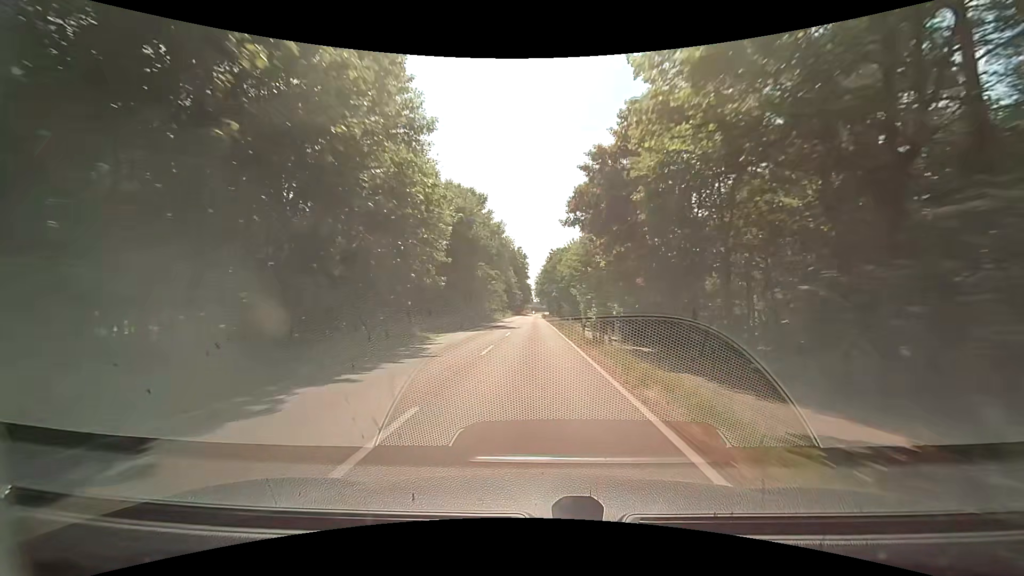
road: tertiary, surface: asphalt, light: Day
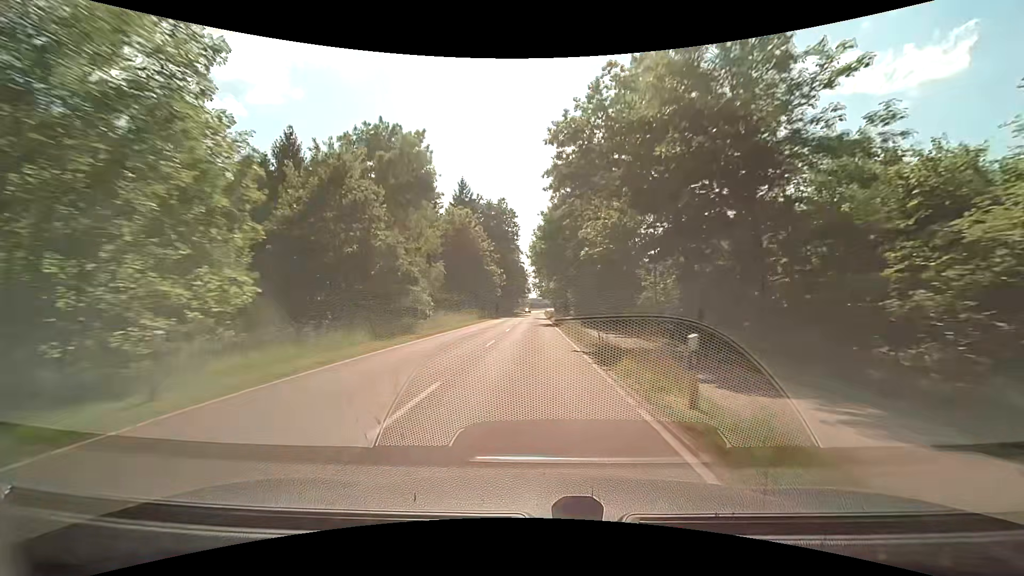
(+0.1, +70.0) m; 0°
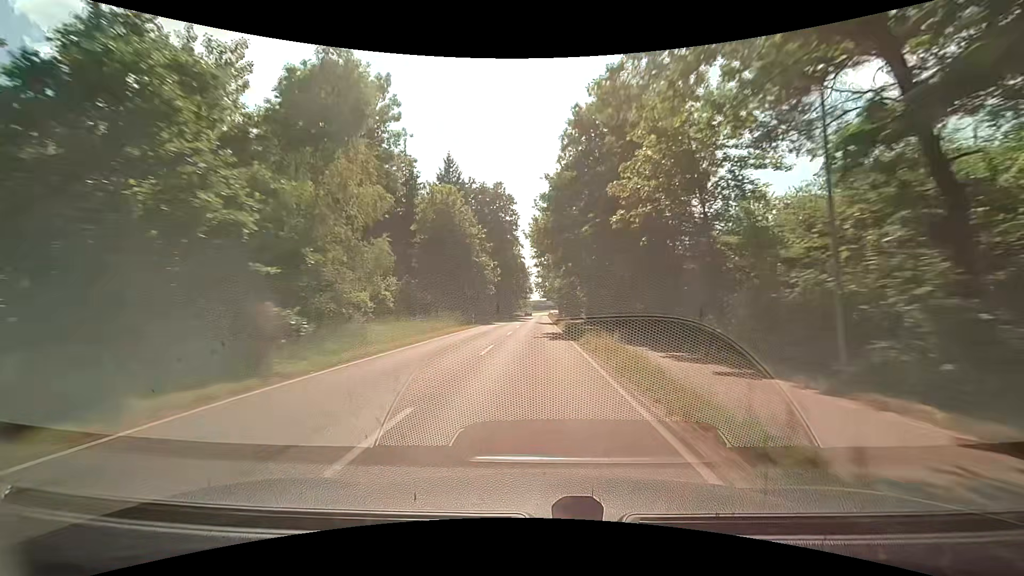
(-0.1, +14.0) m; -1°
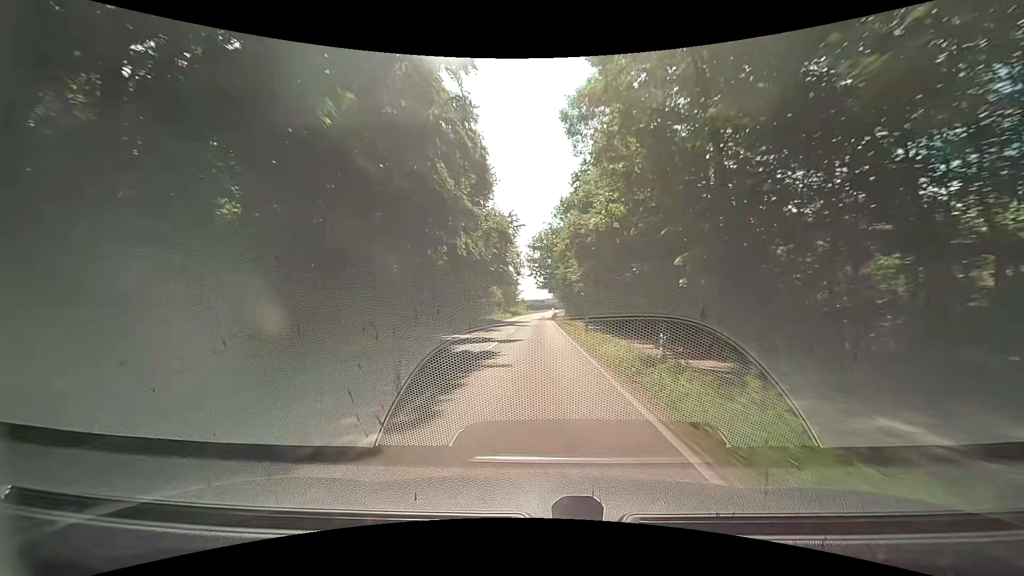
(+0.2, +70.0) m; +1°
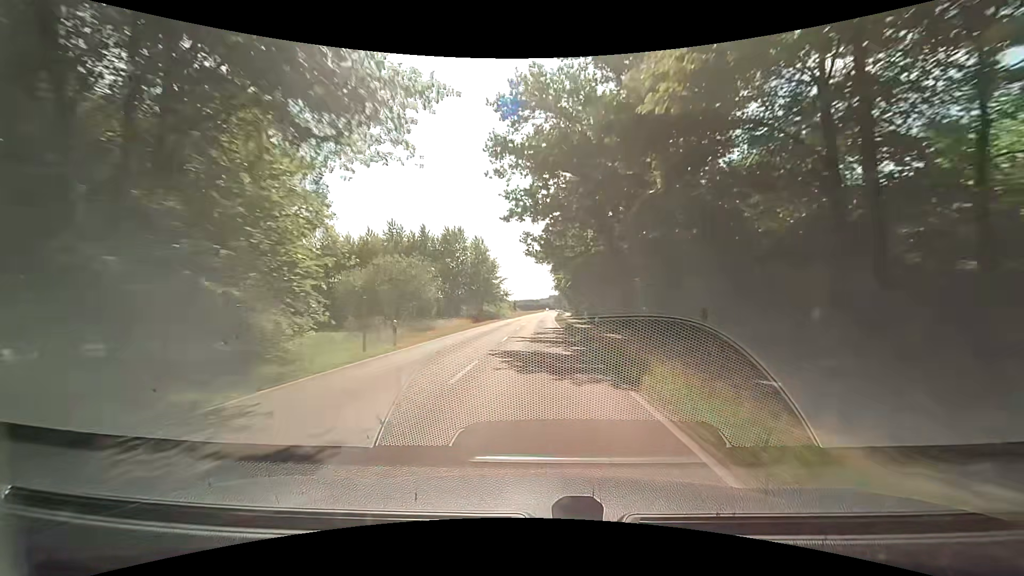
(-0.5, +55.4) m; 0°
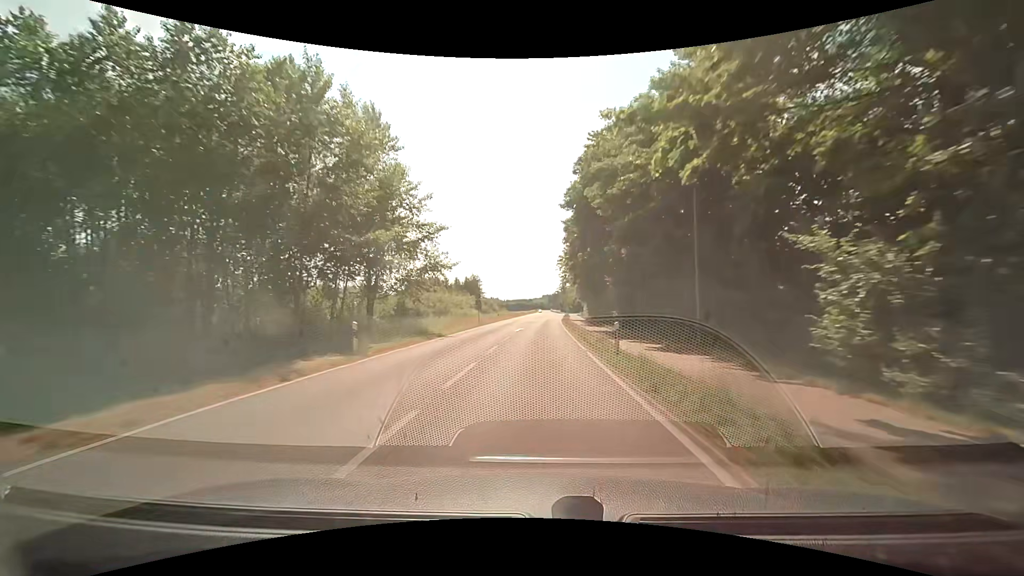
(+0.2, +54.1) m; +1°
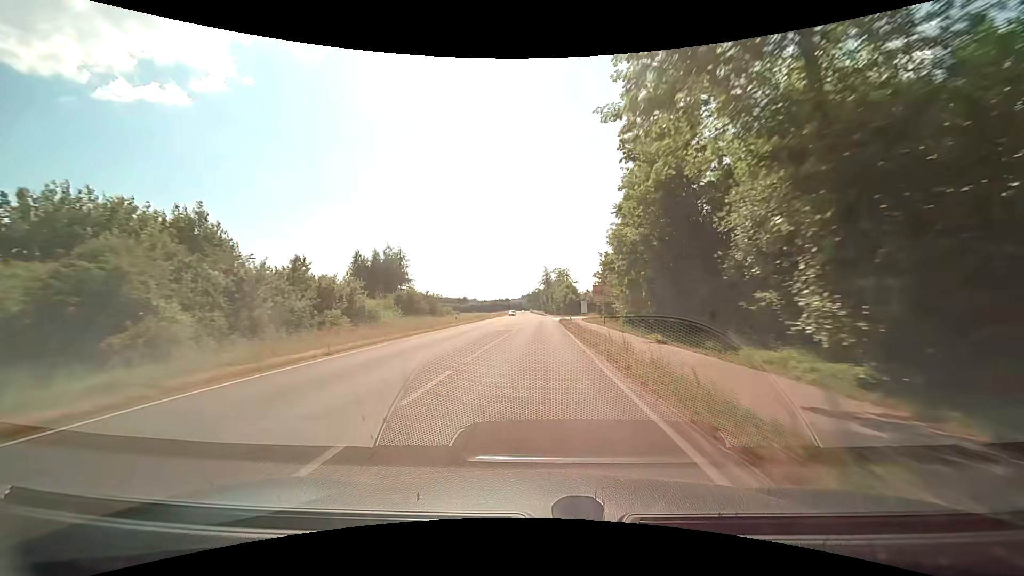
(+1.7, +67.4) m; +3°
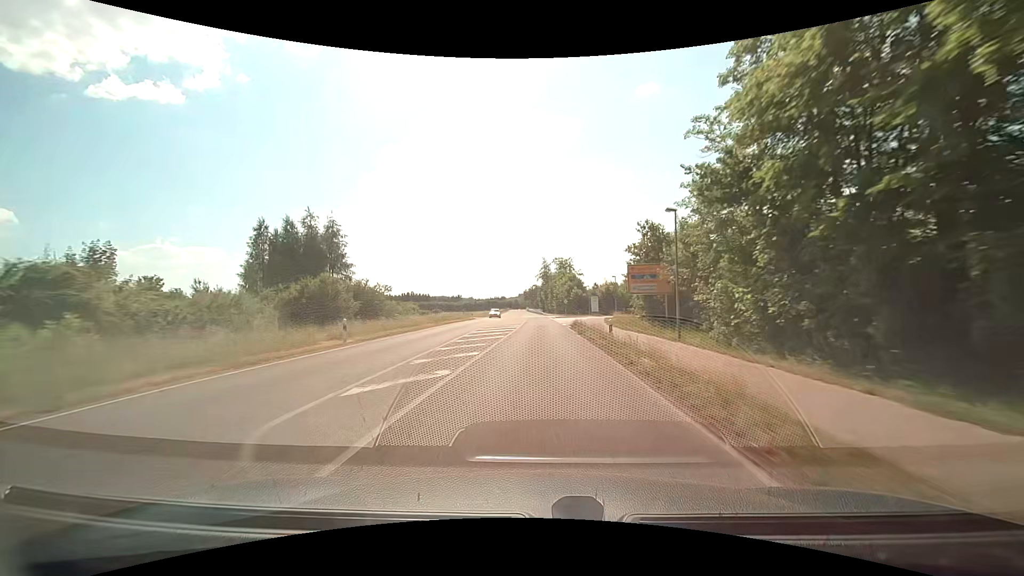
(-0.1, +27.1) m; 0°
(0, +10) (0, +20) (0, +30) (0, +40) (0, +50) (0, +60) (-1, +70) (-1, +80) (-1, +90) (-1, +100) m
